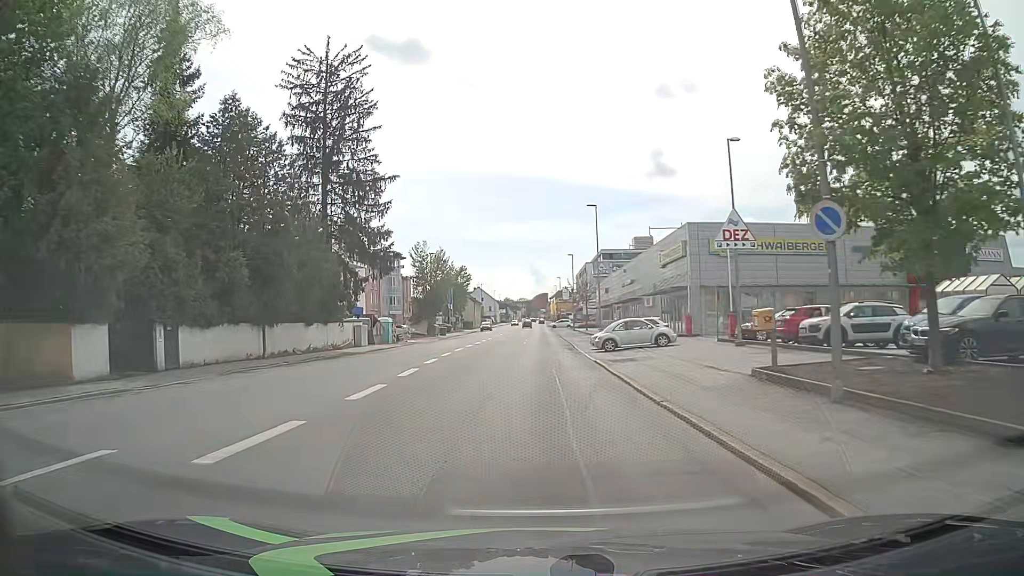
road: tertiary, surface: asphalt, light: Day
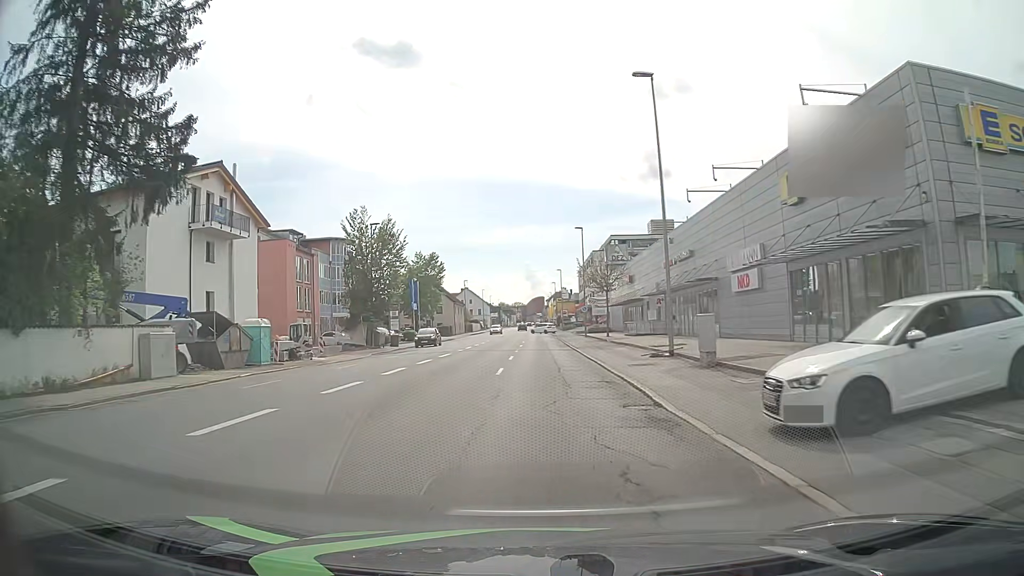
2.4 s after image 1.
(+0.2, +28.7) m; 0°
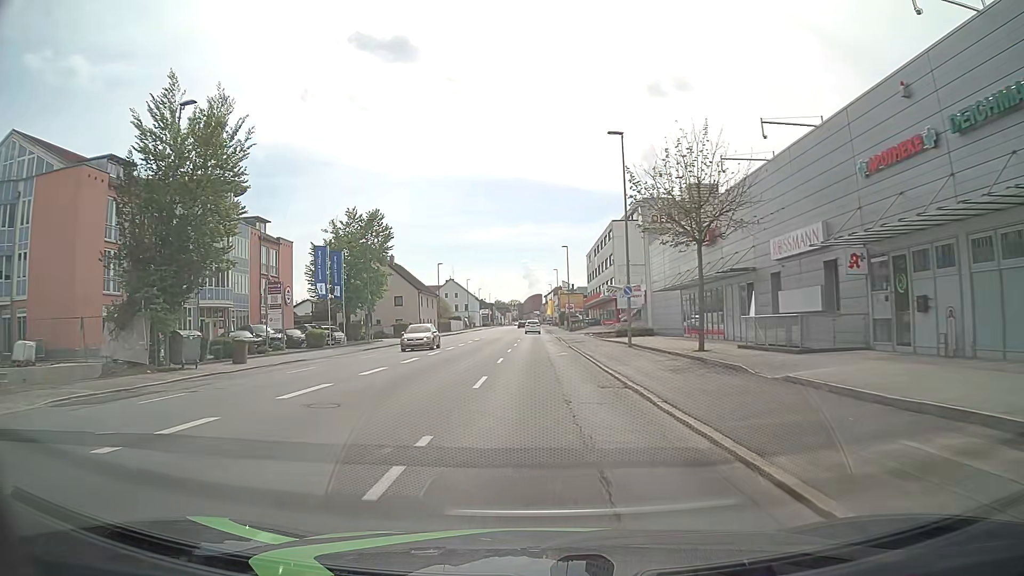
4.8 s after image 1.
(+0.2, +32.0) m; +1°
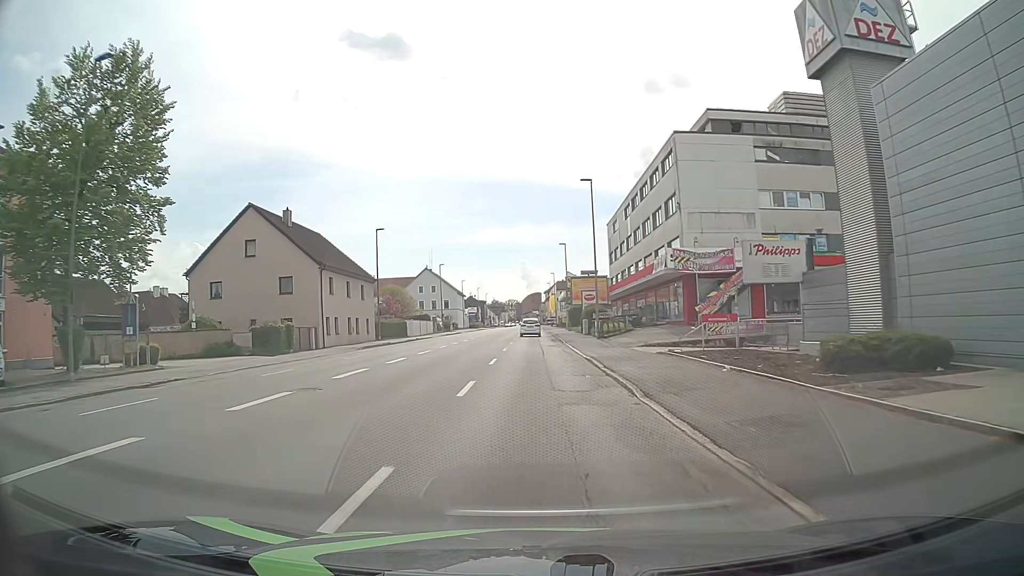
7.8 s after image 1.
(-0.1, +38.0) m; 0°
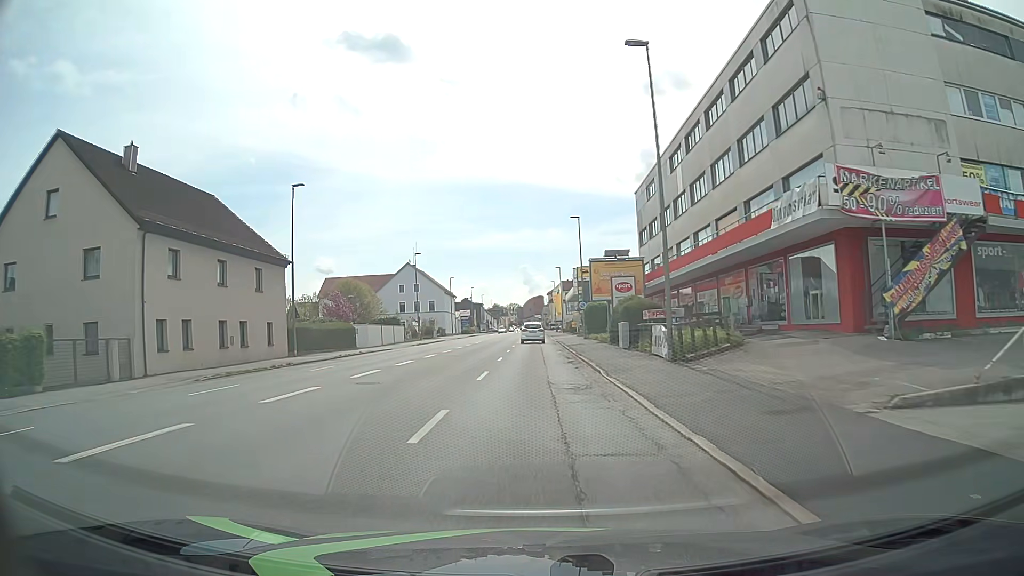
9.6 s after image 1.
(-0.1, +22.6) m; -1°
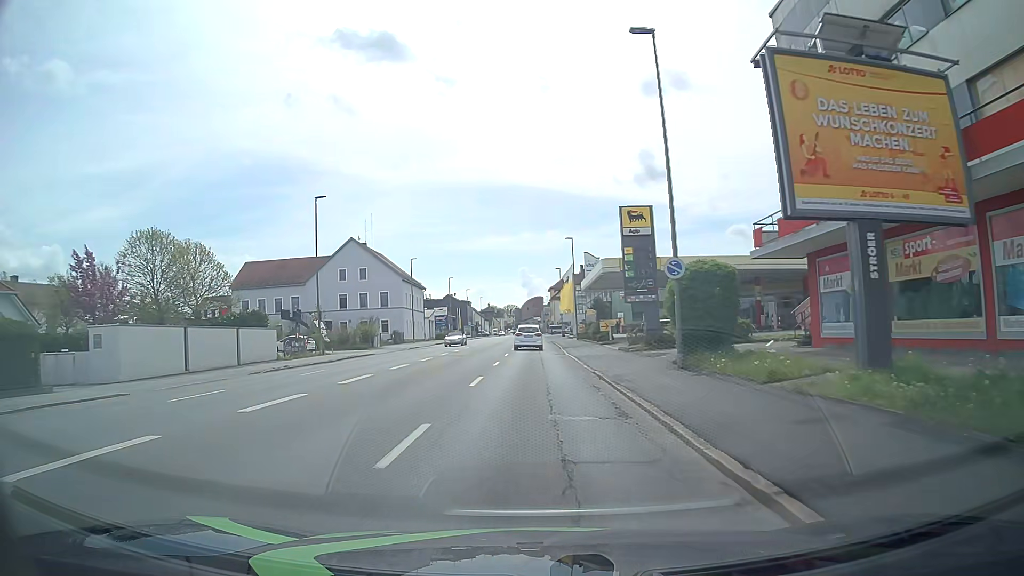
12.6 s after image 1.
(+0.5, +37.2) m; 0°
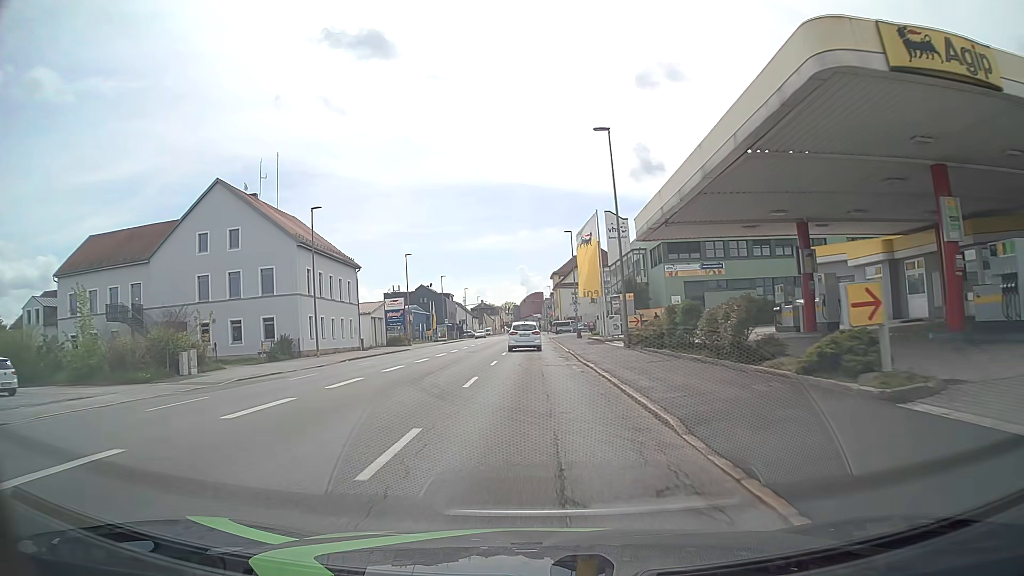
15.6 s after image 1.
(+0.3, +36.9) m; +1°
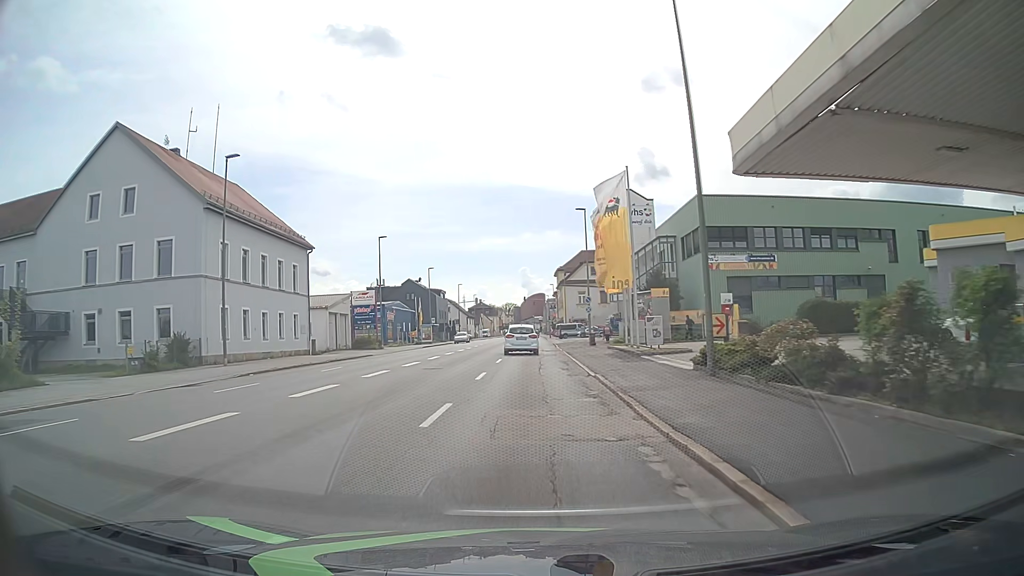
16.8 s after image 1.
(-0.1, +14.6) m; 0°
(0, +10) (0, +20) (0, +30) (0, +40) (0, +50) (0, +60) (0, +70) (0, +80) (0, +90) (0, +100) m
